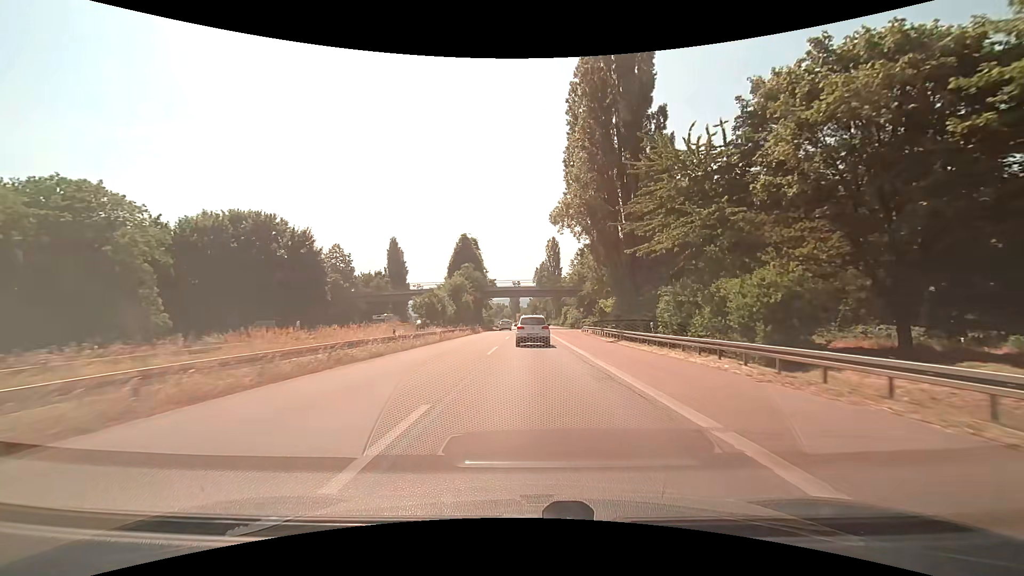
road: trunk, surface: asphalt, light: Day
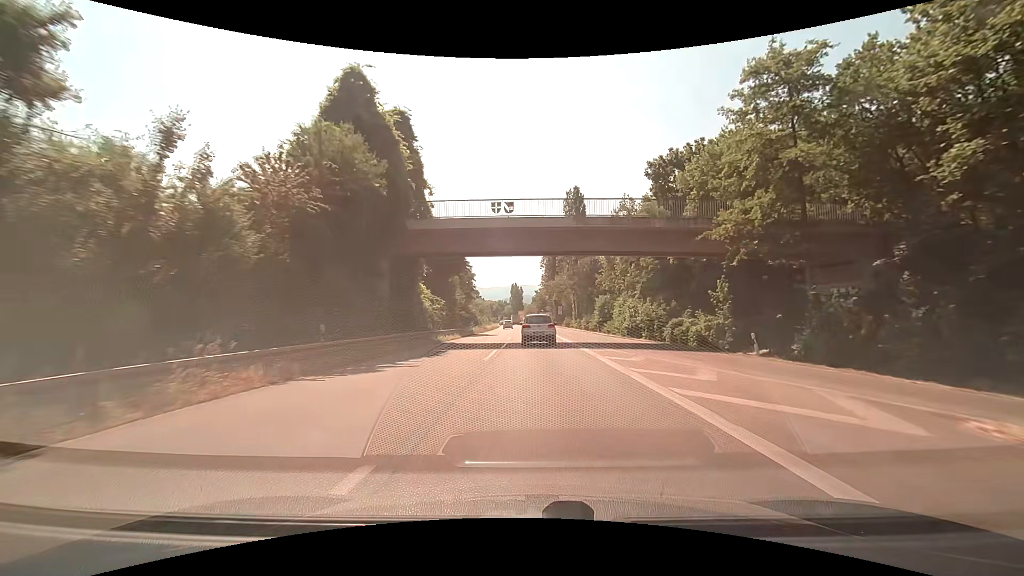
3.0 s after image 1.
(-0.3, +57.3) m; 0°
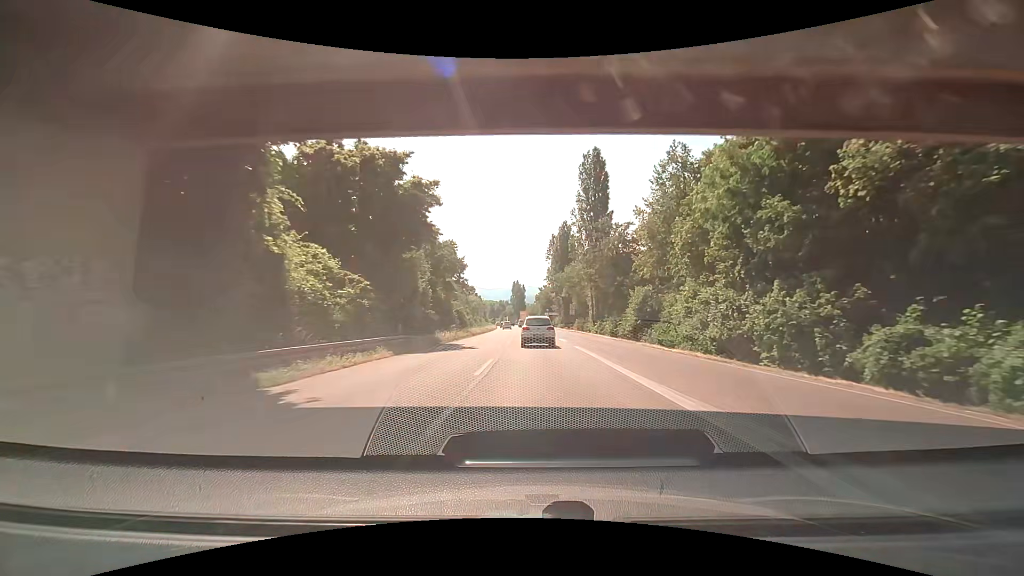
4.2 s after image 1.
(-0.1, +22.4) m; 0°
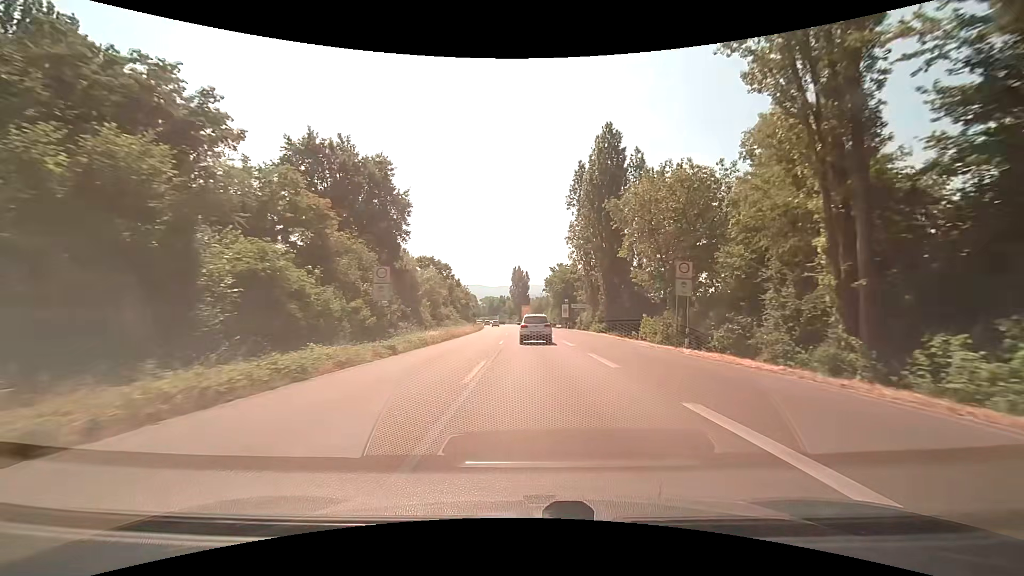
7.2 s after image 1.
(-0.4, +55.9) m; -1°
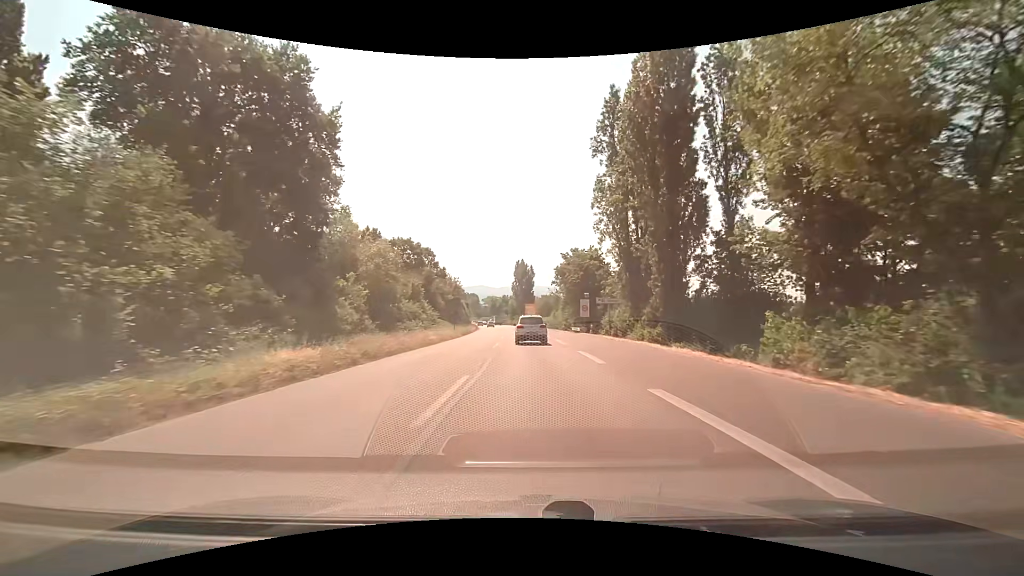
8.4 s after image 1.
(-0.1, +22.3) m; -1°
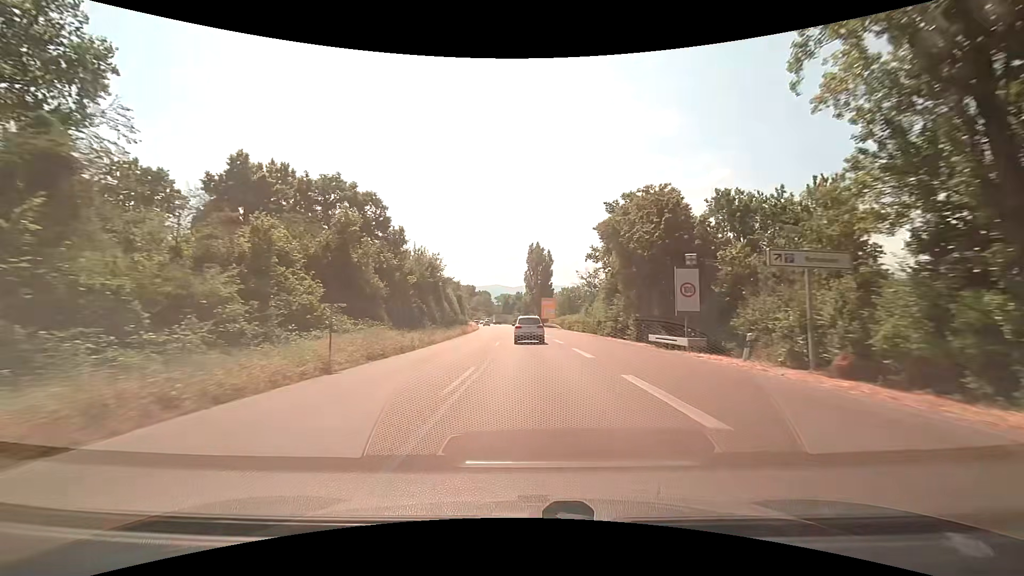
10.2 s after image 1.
(-0.3, +33.5) m; -2°
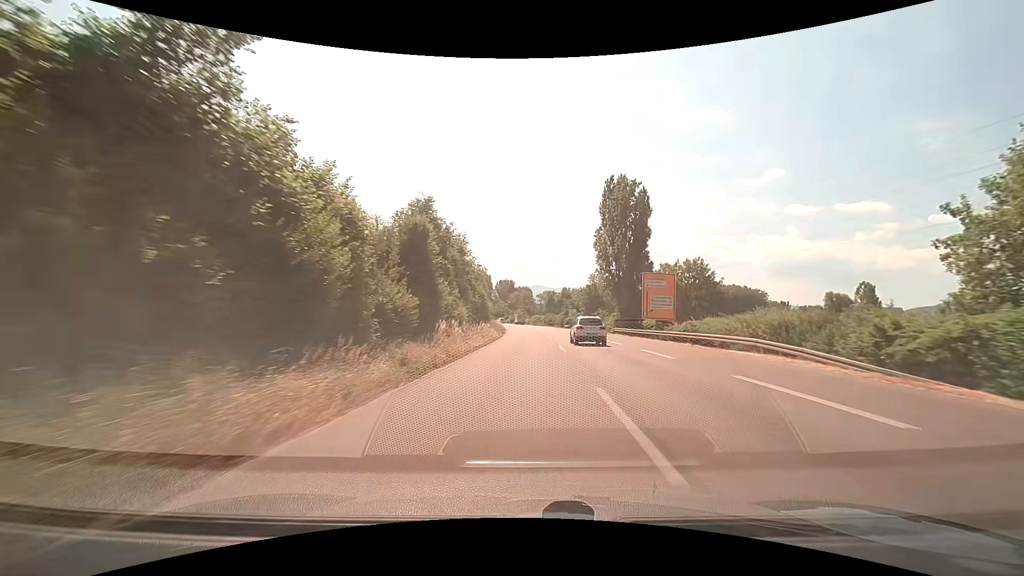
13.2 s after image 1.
(-3.8, +59.1) m; -5°
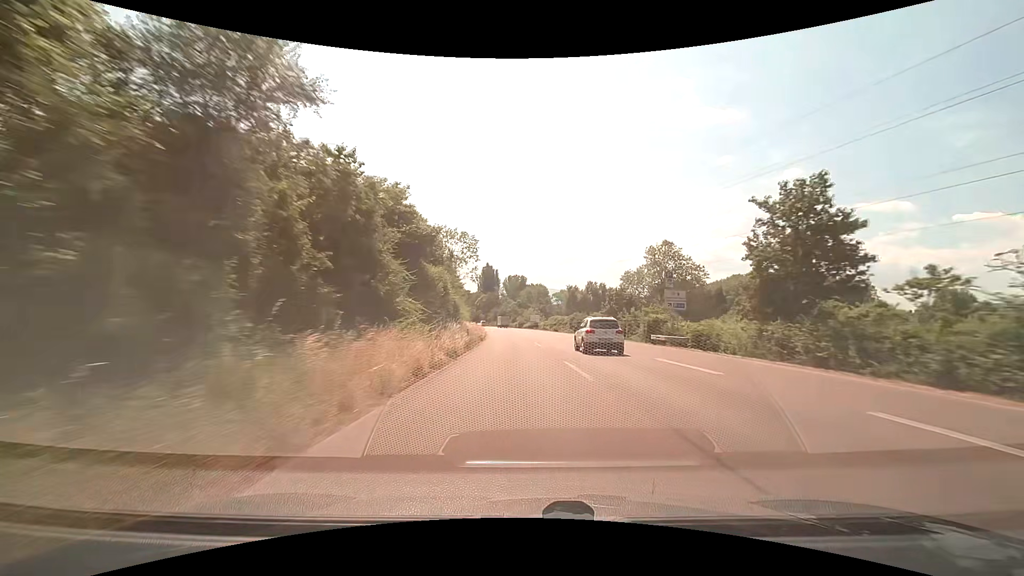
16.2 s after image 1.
(-0.5, +65.1) m; -1°
(0, +10) (0, +20) (-1, +30) (-1, +40) (-2, +50) (-3, +60) (-3, +70) (-4, +80) (-5, +90) (-6, +100) m
